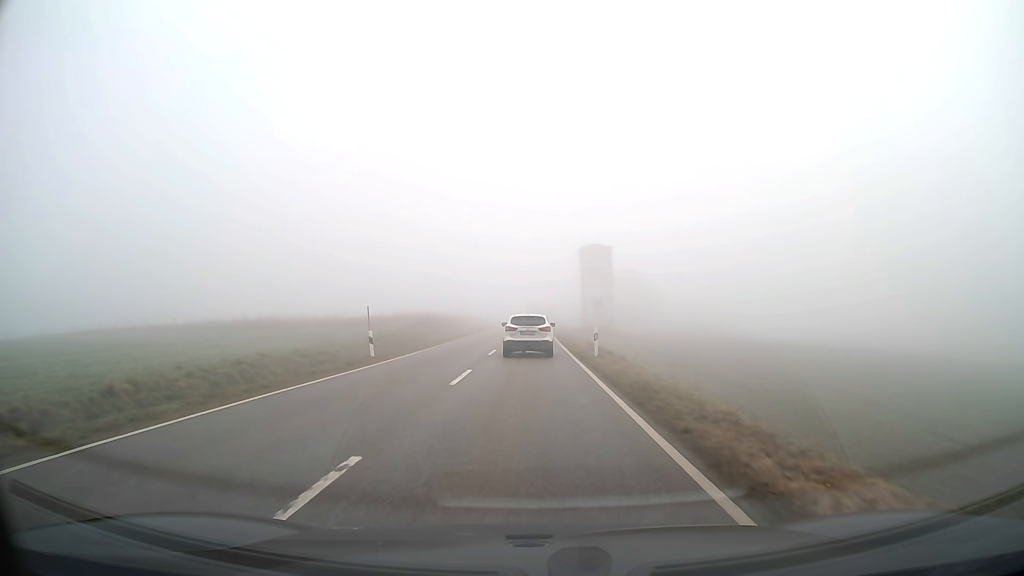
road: tertiary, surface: asphalt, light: Day
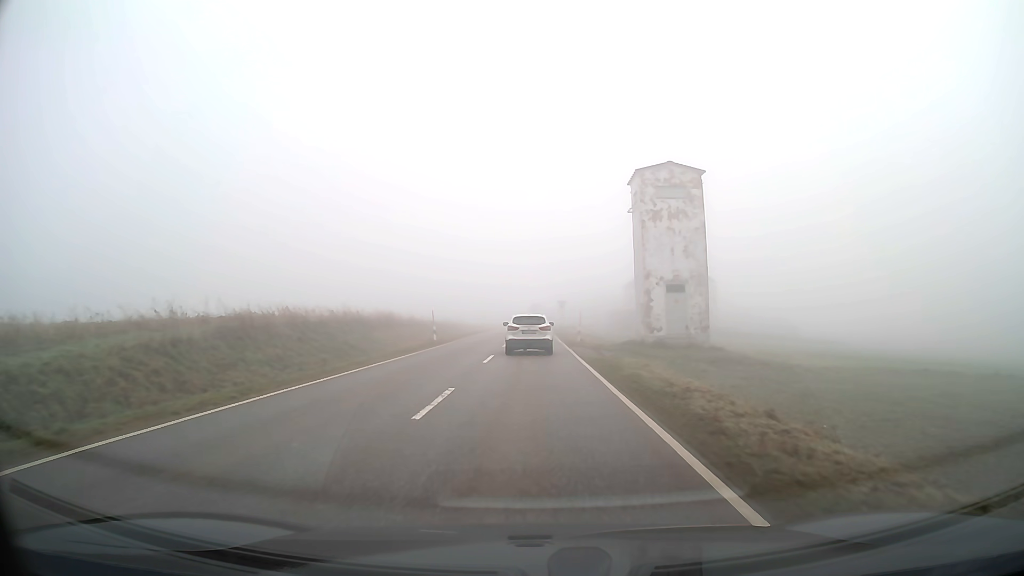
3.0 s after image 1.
(-0.1, +40.1) m; 0°
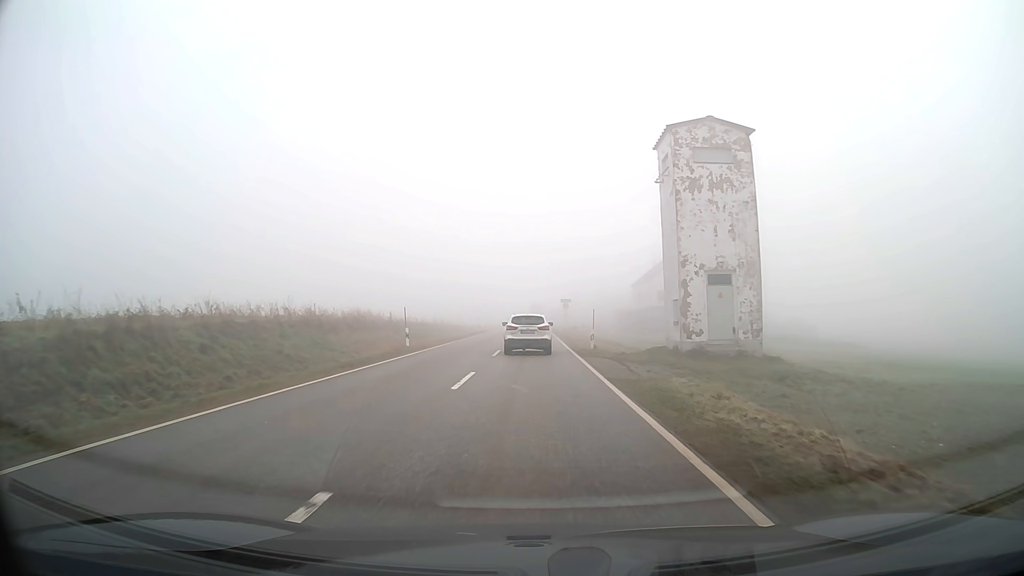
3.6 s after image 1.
(0.0, +8.2) m; 0°
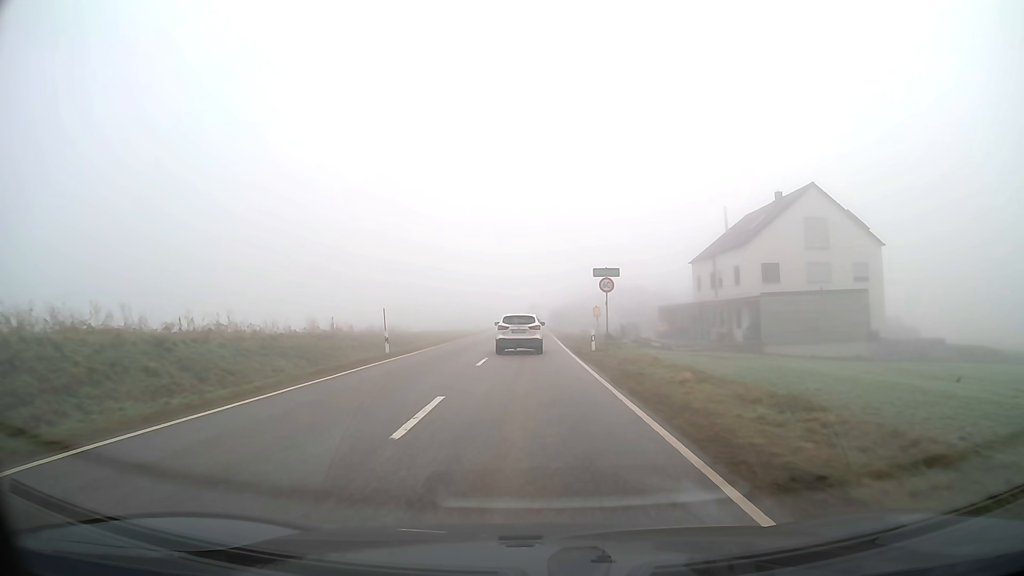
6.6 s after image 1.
(+0.1, +40.6) m; 0°
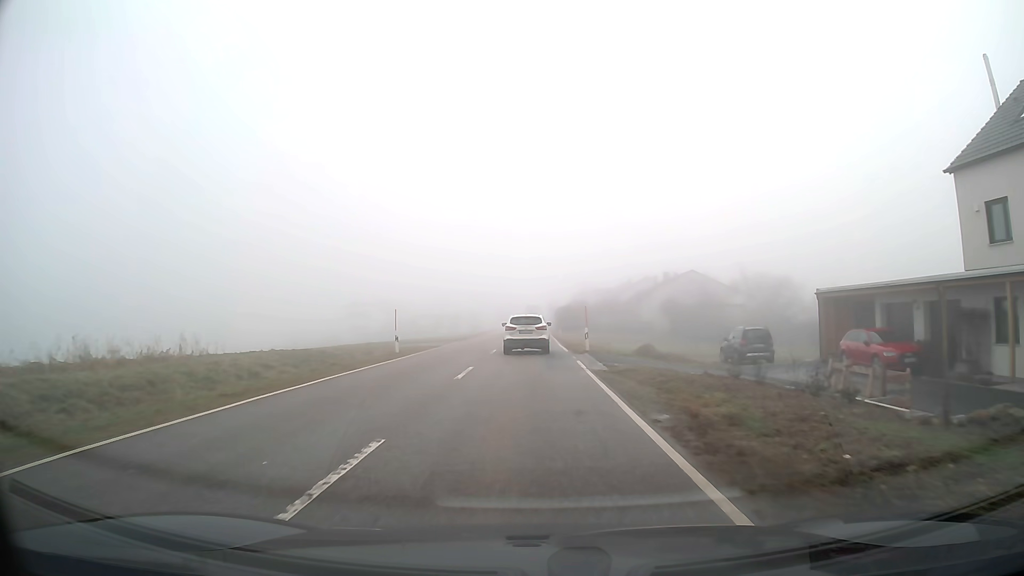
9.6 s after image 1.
(0.0, +39.6) m; 0°
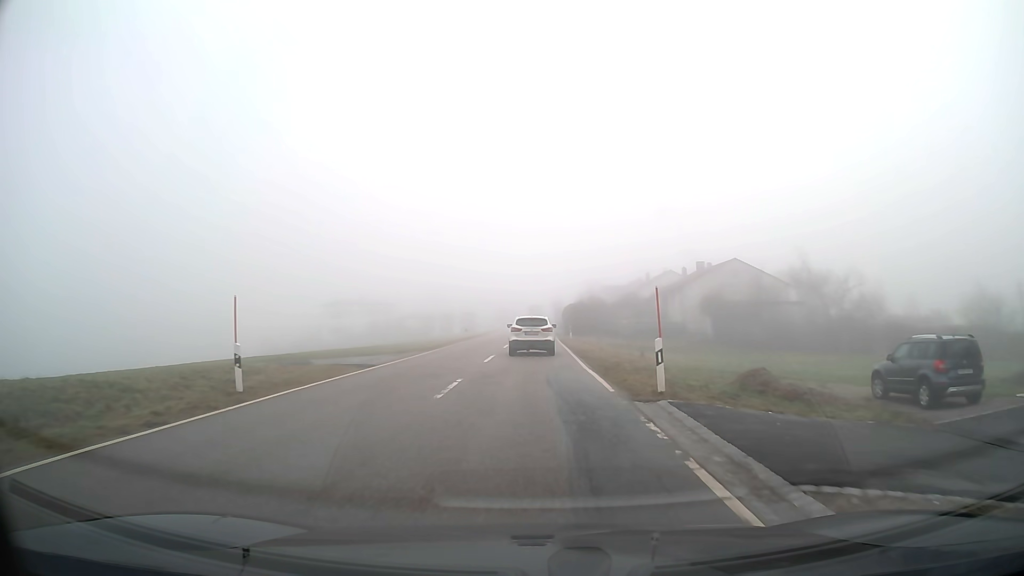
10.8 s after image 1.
(0.0, +15.5) m; 0°
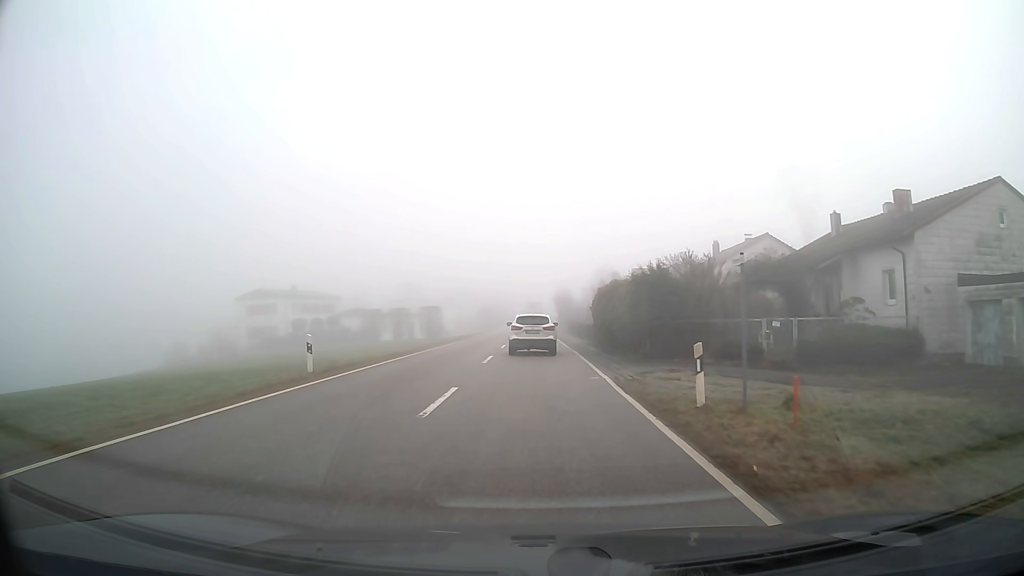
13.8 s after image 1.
(+0.1, +37.4) m; 0°
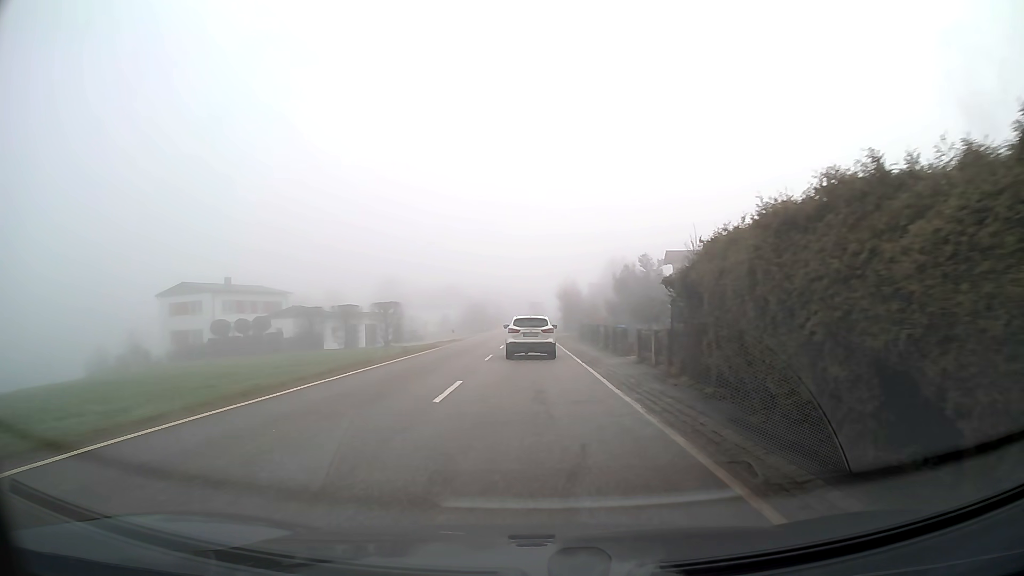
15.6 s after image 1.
(0.0, +21.3) m; 0°
(0, +10) (0, +20) (0, +30) (0, +40) (0, +50) (0, +60) (0, +70) (0, +80) (0, +90) (0, +100) m
